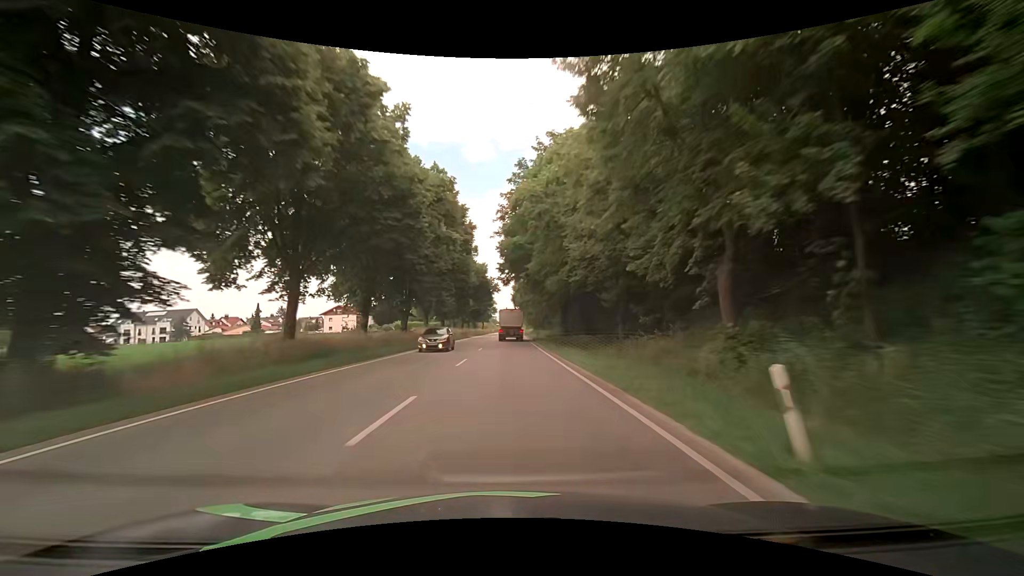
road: primary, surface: asphalt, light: Day
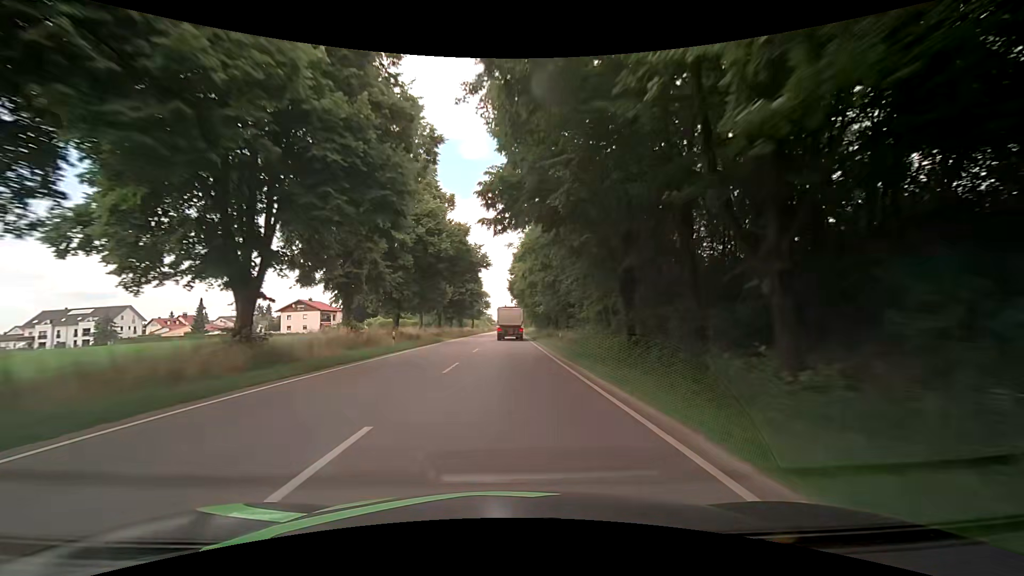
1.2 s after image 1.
(+0.2, +26.8) m; 0°
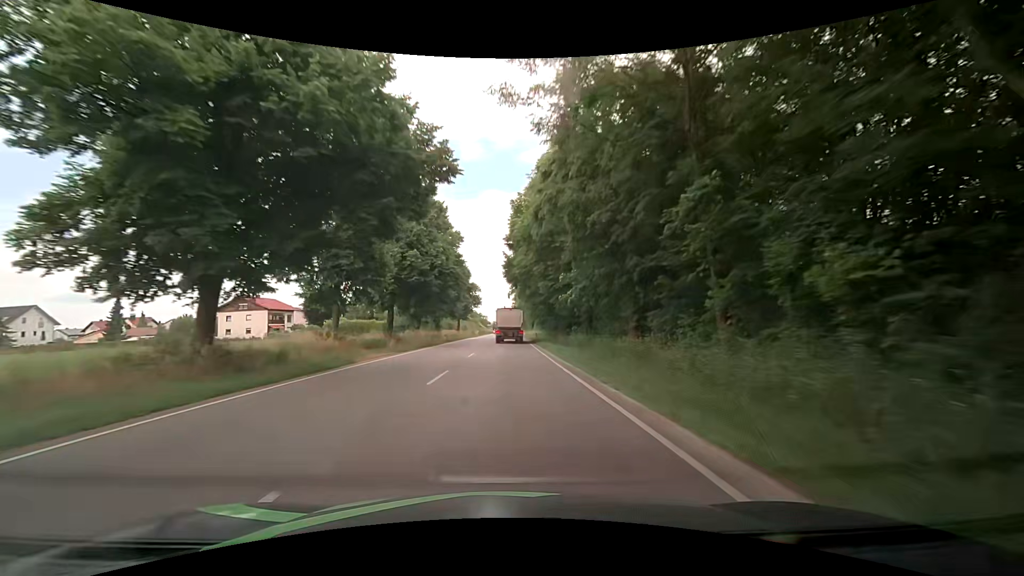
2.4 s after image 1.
(+0.2, +26.1) m; +1°
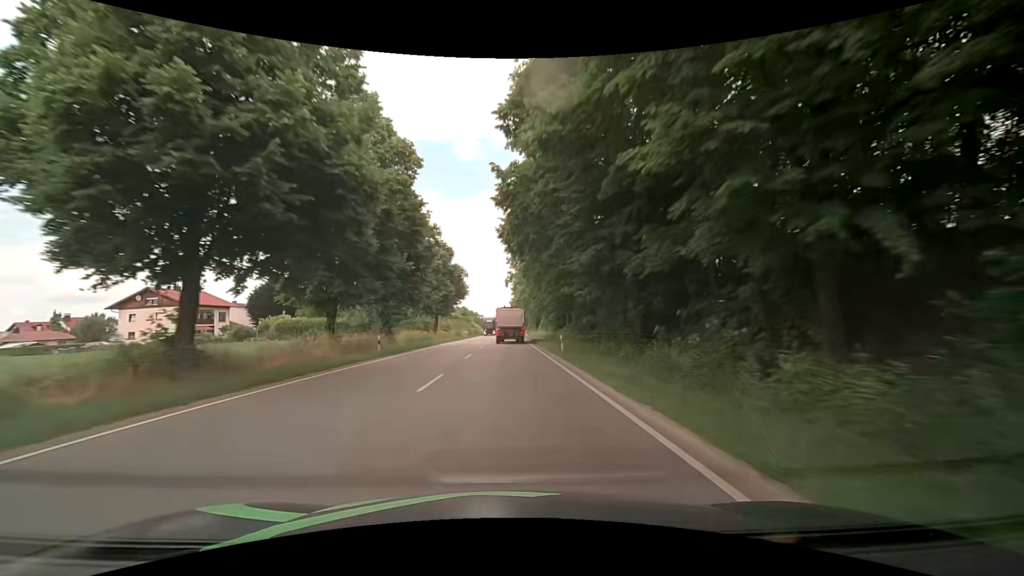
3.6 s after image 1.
(+0.1, +25.7) m; +1°
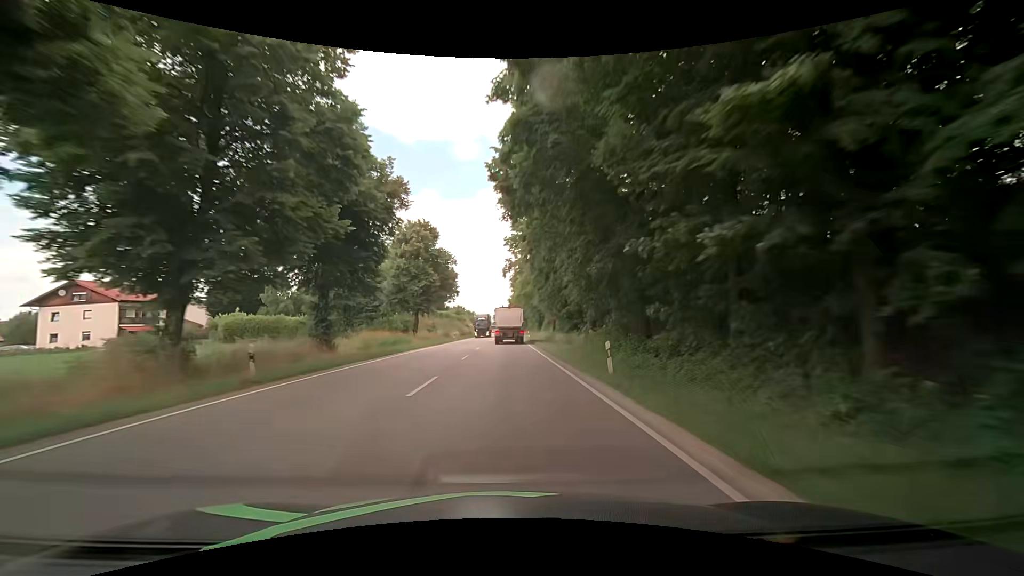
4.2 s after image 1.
(-0.1, +12.7) m; 0°
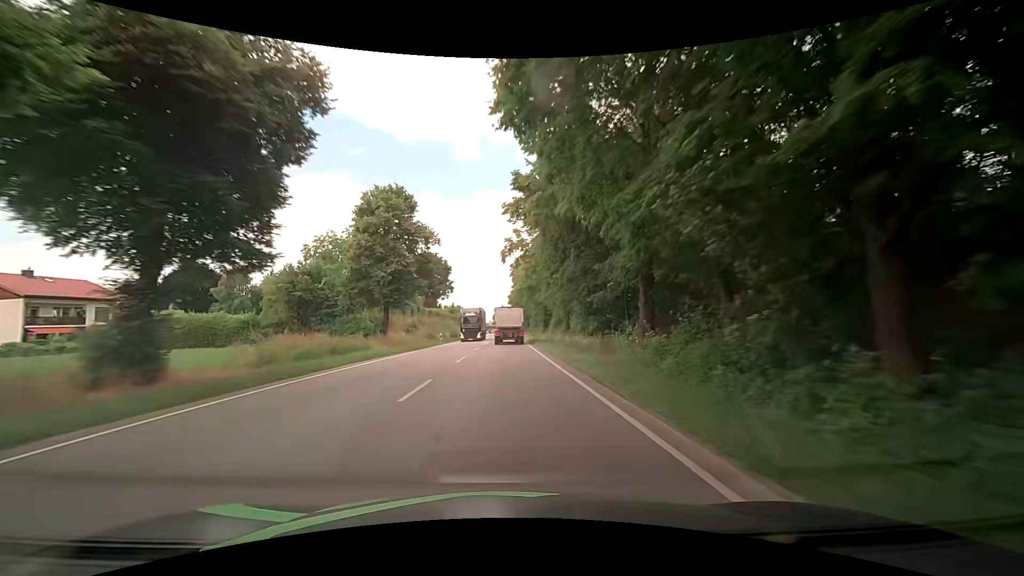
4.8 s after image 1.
(-0.1, +12.6) m; 0°
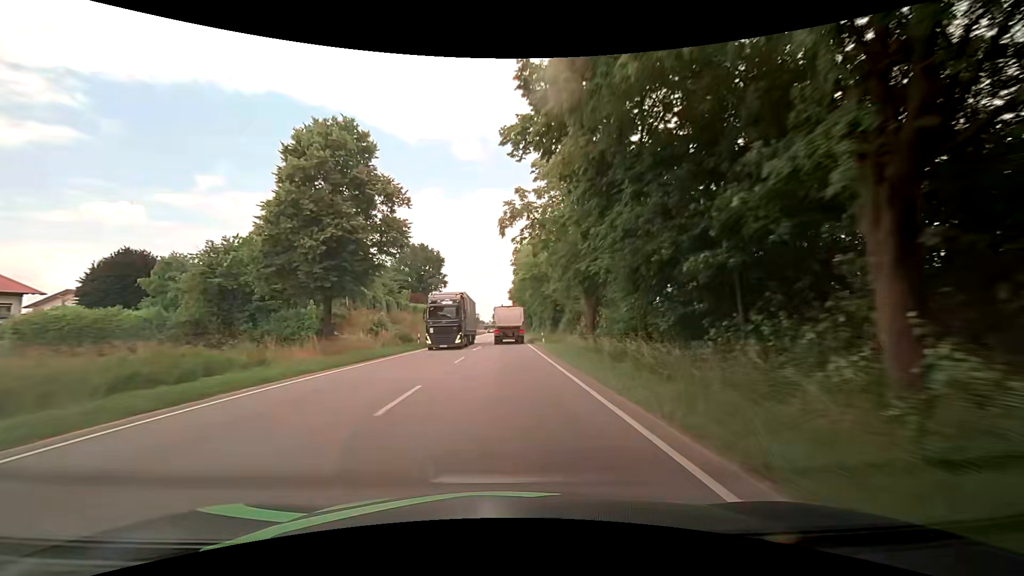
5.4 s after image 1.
(-0.1, +12.5) m; -1°
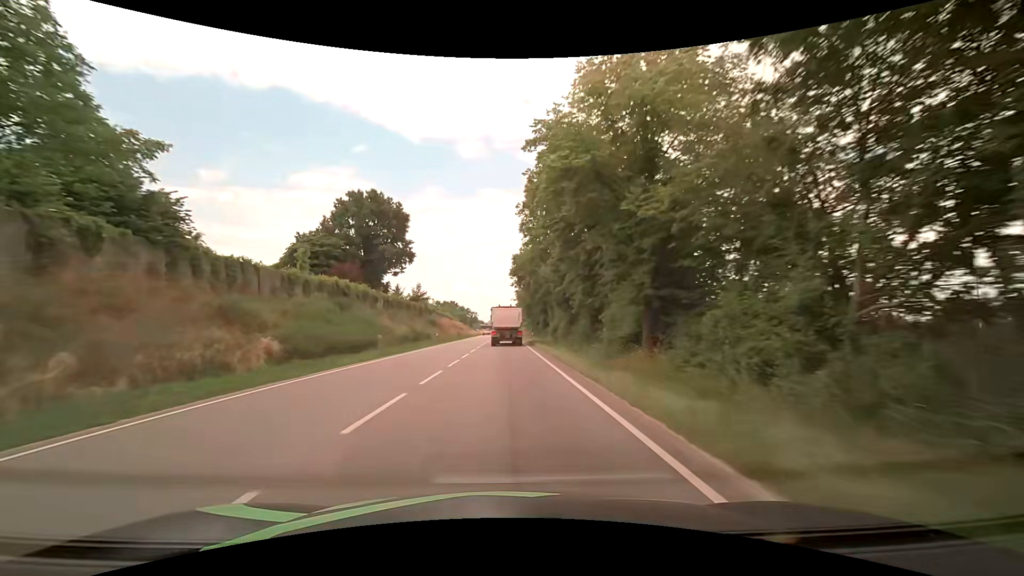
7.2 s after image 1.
(+0.1, +37.2) m; +1°
(0, +10) (0, +20) (0, +30) (0, +40) (-1, +50) (-1, +60) (-1, +70) (-1, +80) (-1, +90) (-1, +100) m
